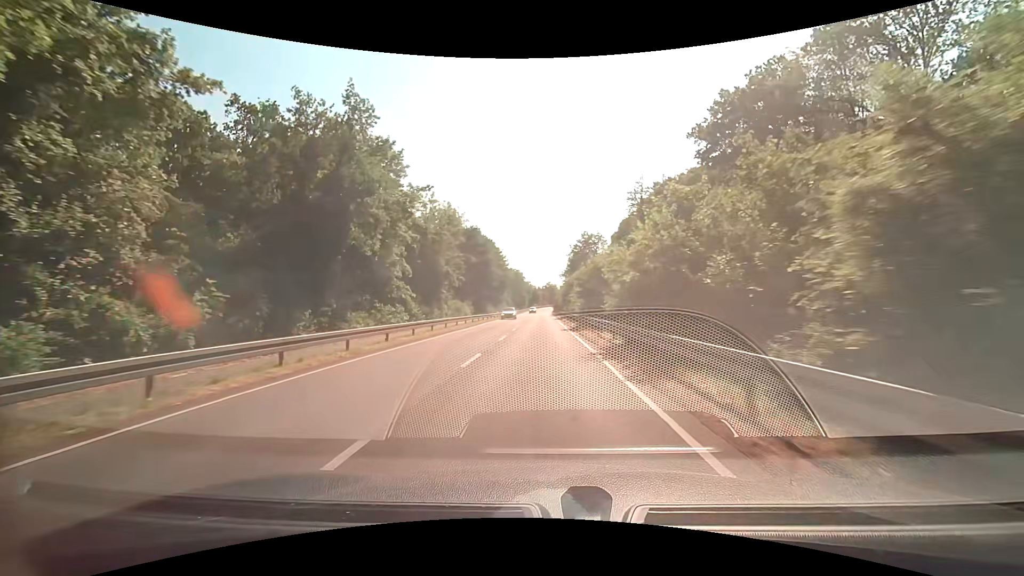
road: secondary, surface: asphalt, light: Day
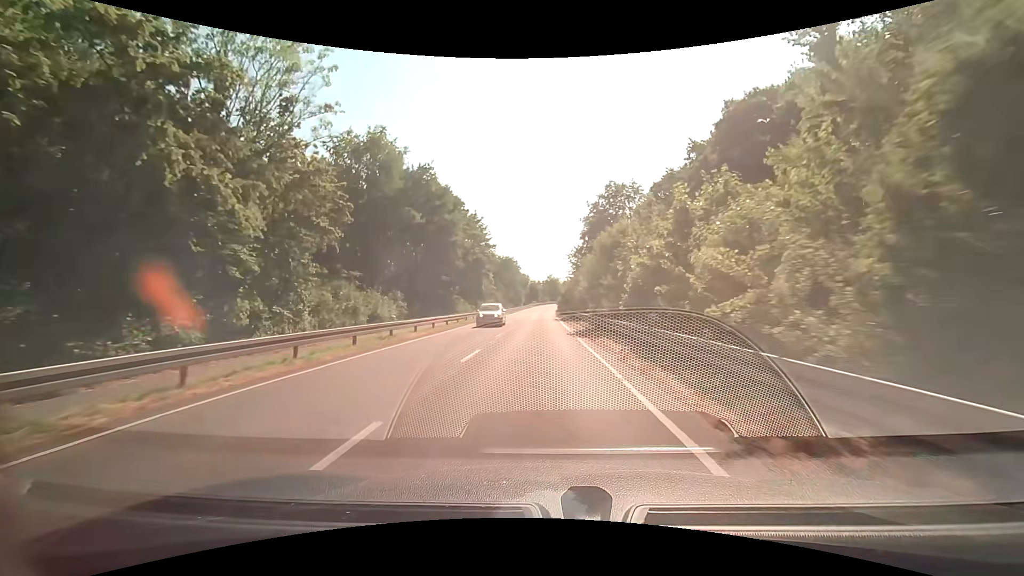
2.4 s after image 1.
(0.0, +35.4) m; 0°
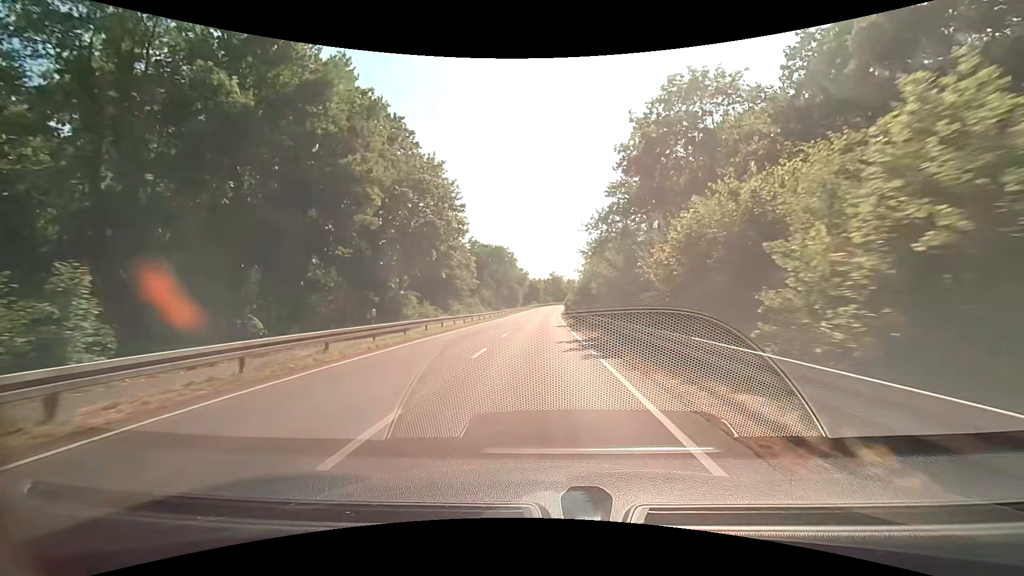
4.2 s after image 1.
(-0.2, +26.5) m; -1°
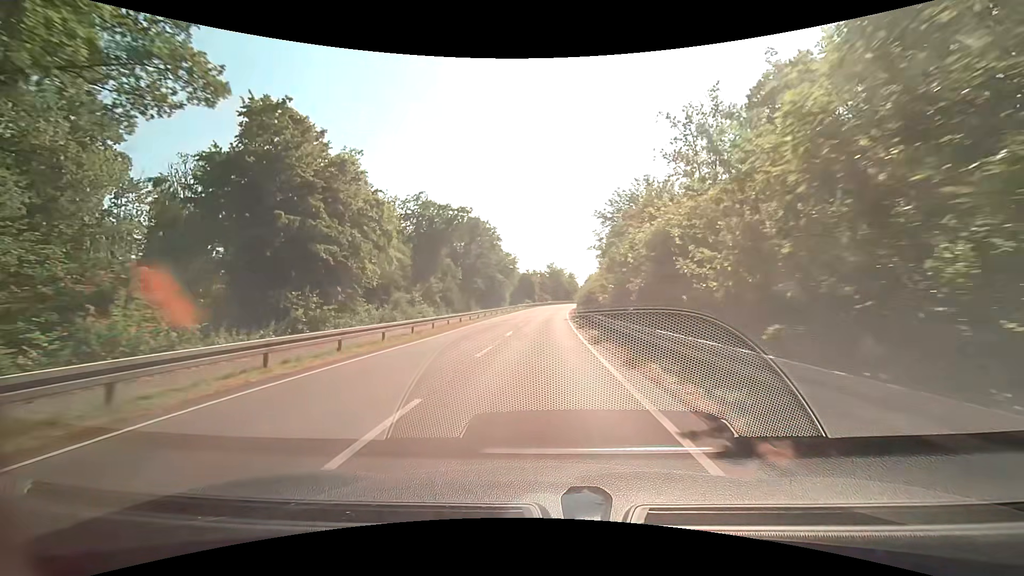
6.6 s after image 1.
(+0.3, +35.2) m; 0°
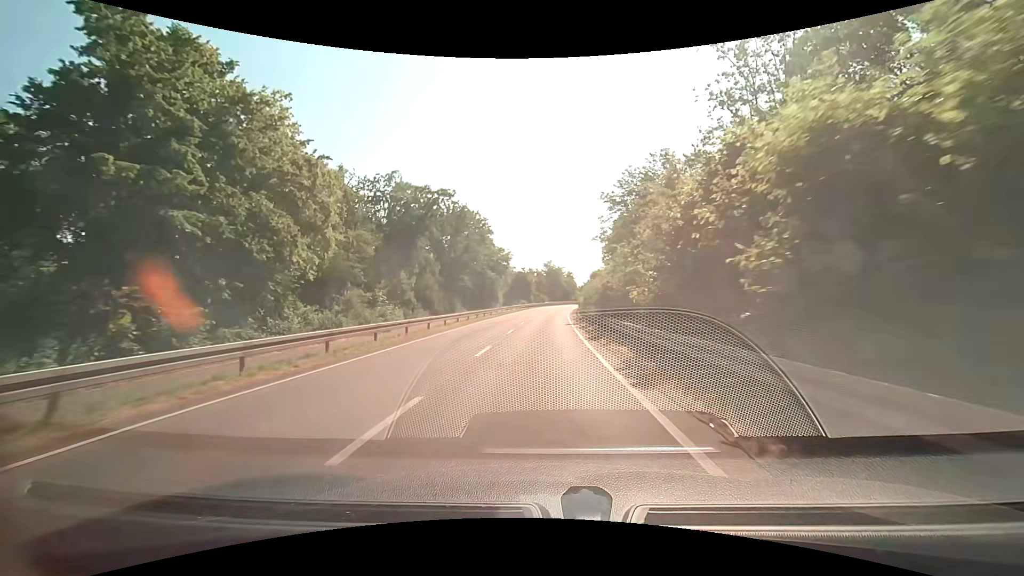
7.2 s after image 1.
(+0.1, +8.8) m; +1°
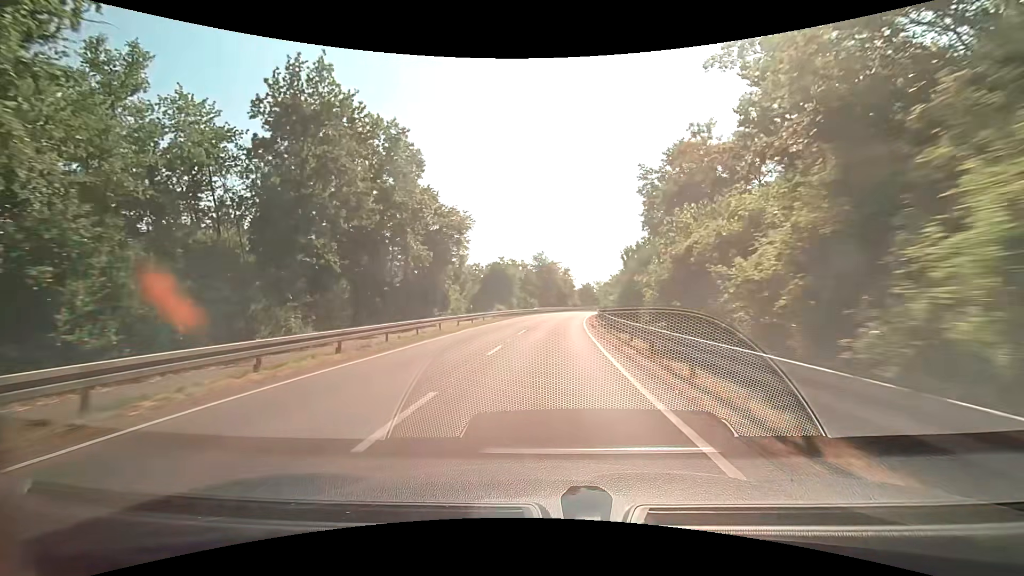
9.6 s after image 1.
(+0.2, +35.7) m; +1°
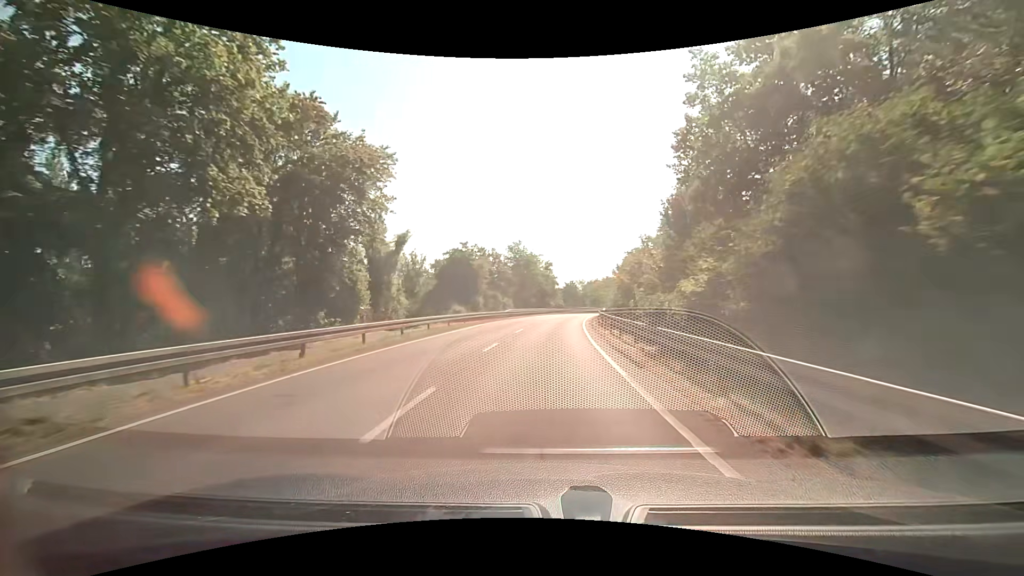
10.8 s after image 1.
(+0.3, +17.7) m; +3°
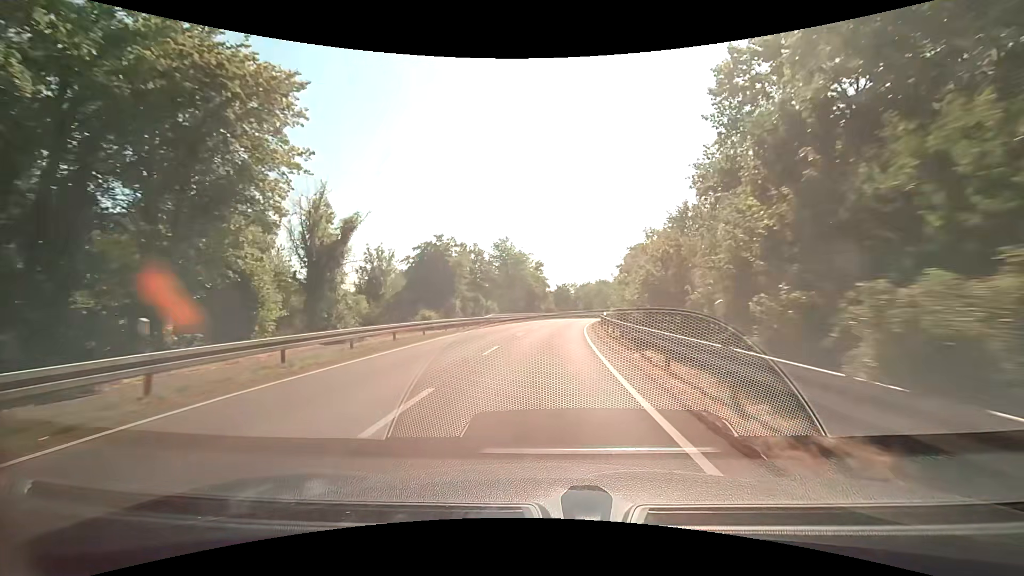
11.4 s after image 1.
(+0.1, +8.8) m; +1°
(0, +10) (0, +20) (+1, +30) (+2, +40) (+3, +50) (+5, +60) (+6, +70) (+9, +79) (+11, +89) (+14, +99) m
